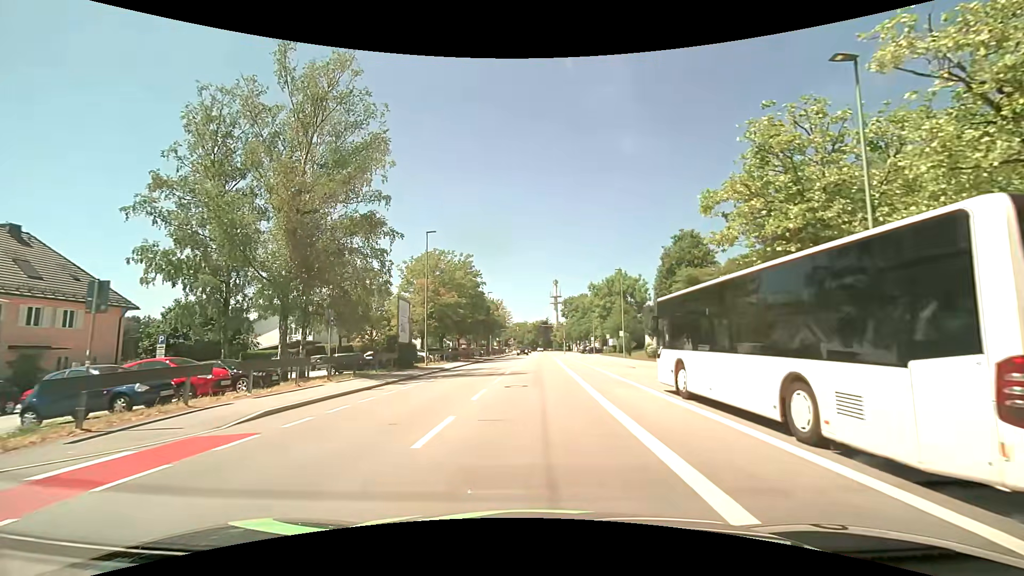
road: tertiary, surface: asphalt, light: Day
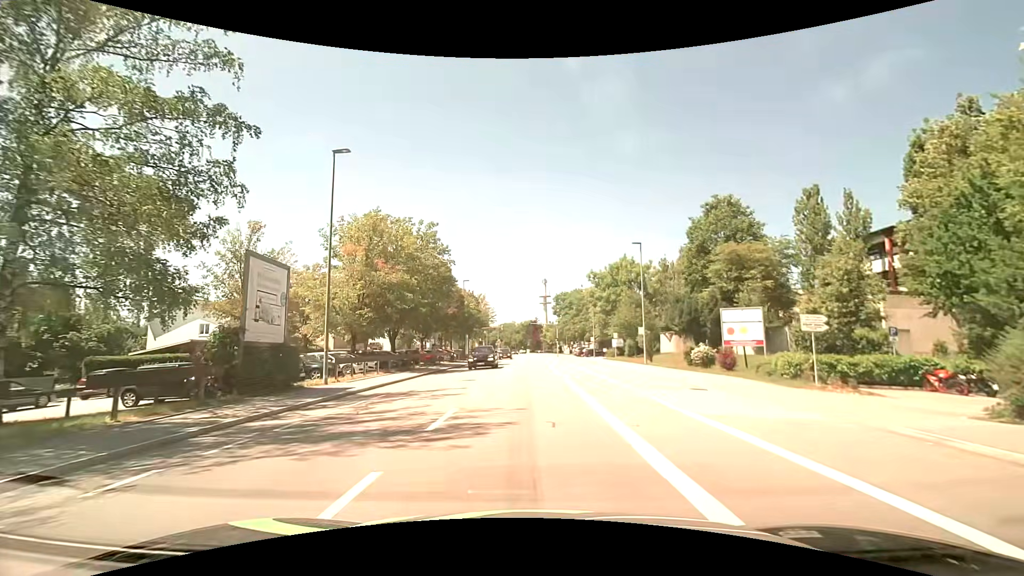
(+0.4, +16.2) m; +2°
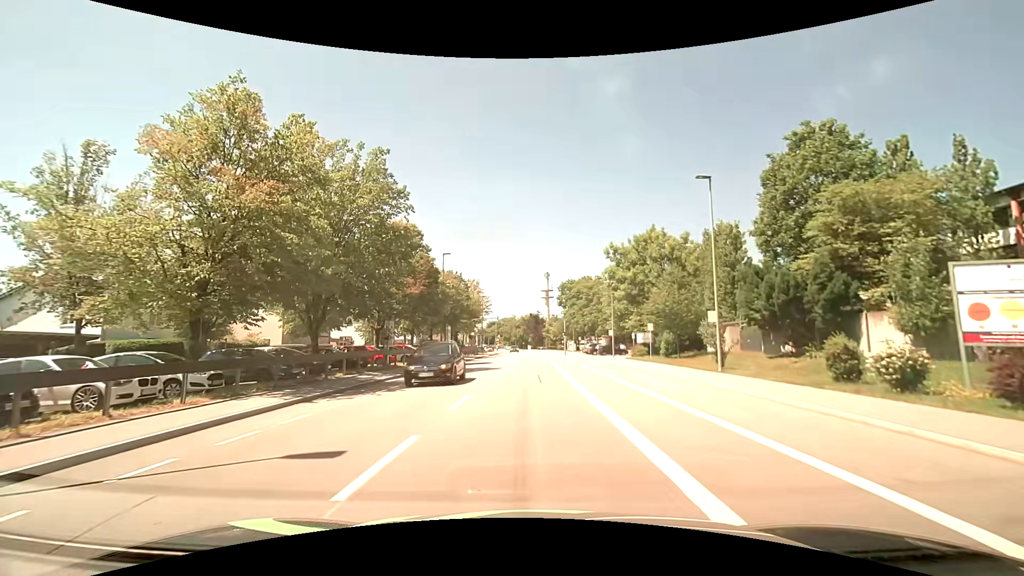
(0.0, +16.0) m; 0°
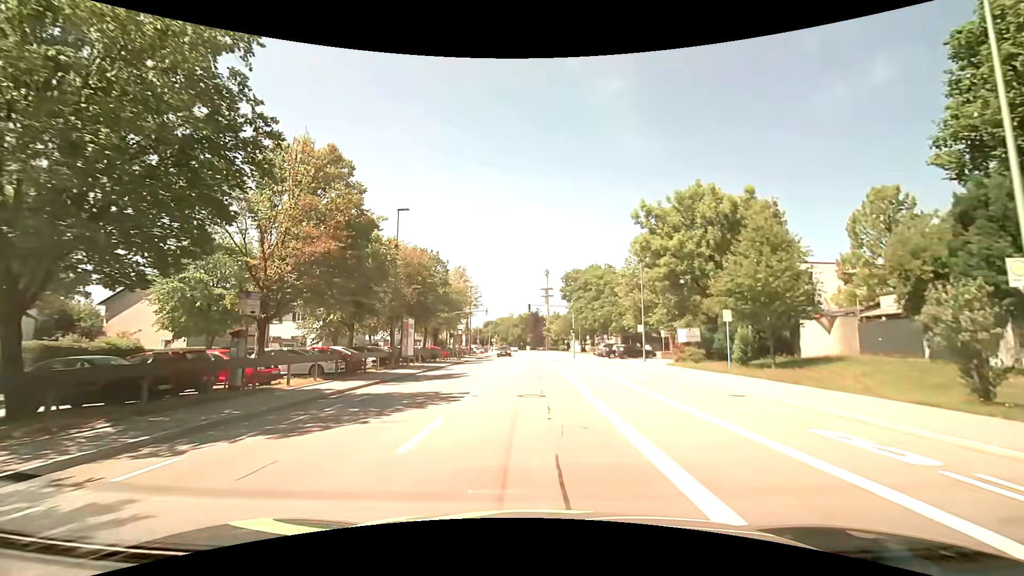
(-0.2, +16.1) m; 0°
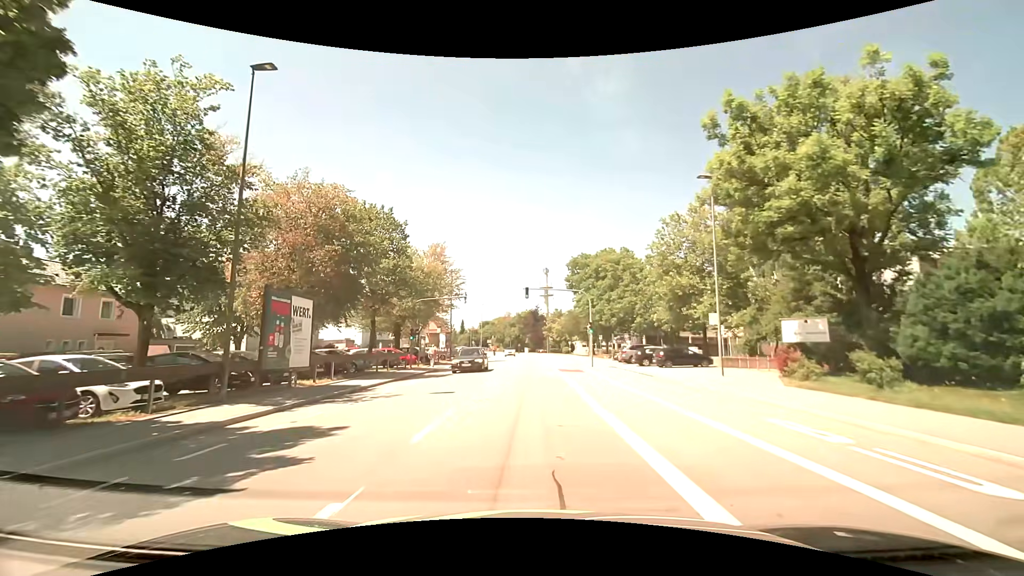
(-0.1, +17.0) m; 0°
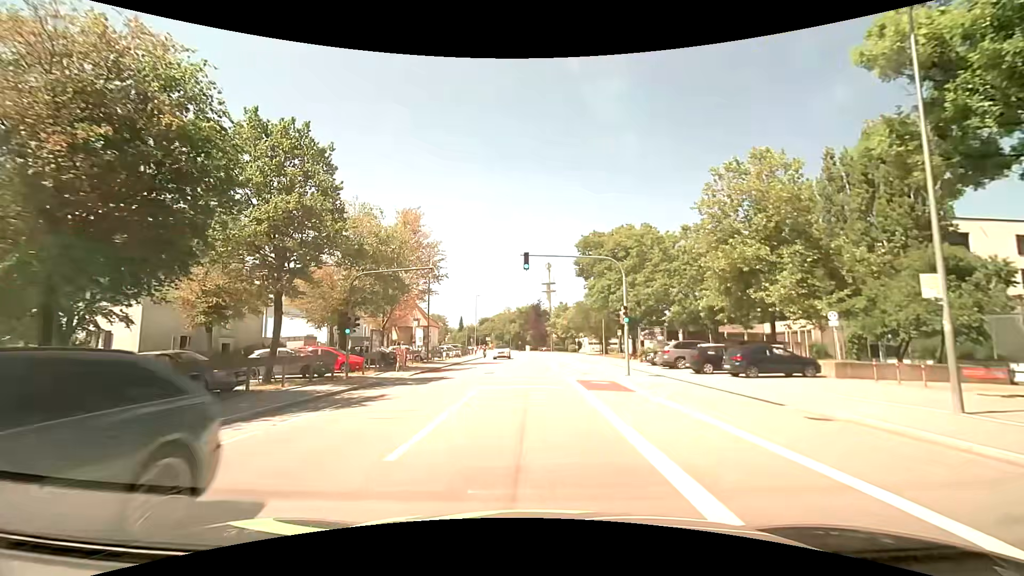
(0.0, +13.4) m; -1°
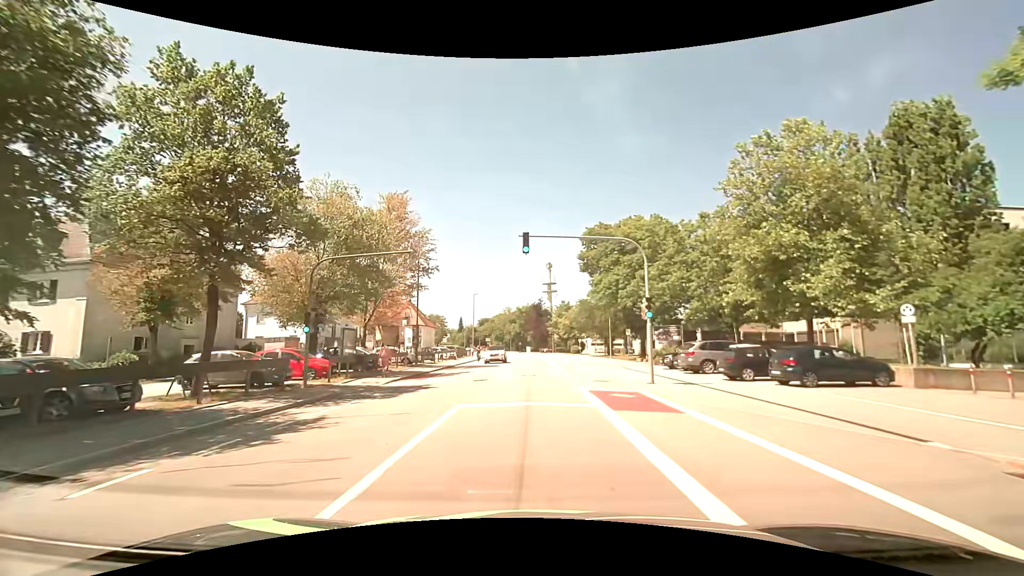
(0.0, +4.6) m; +1°
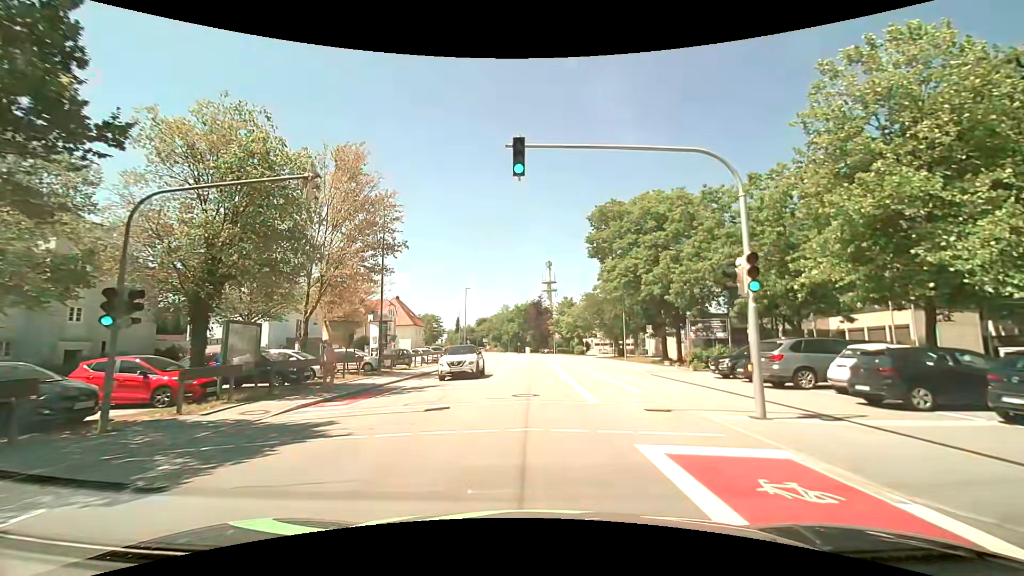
(0.0, +9.3) m; 0°
